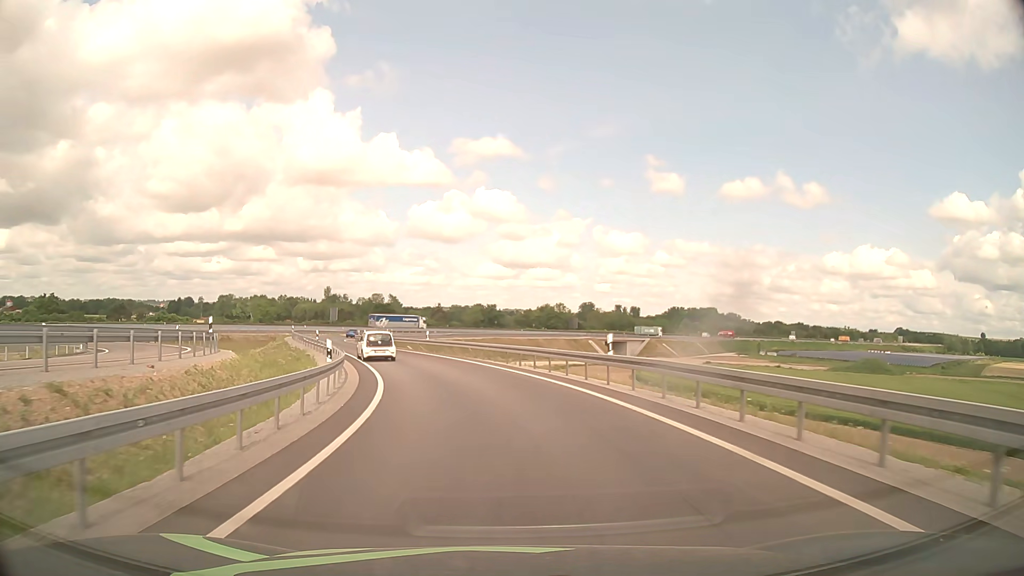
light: Day
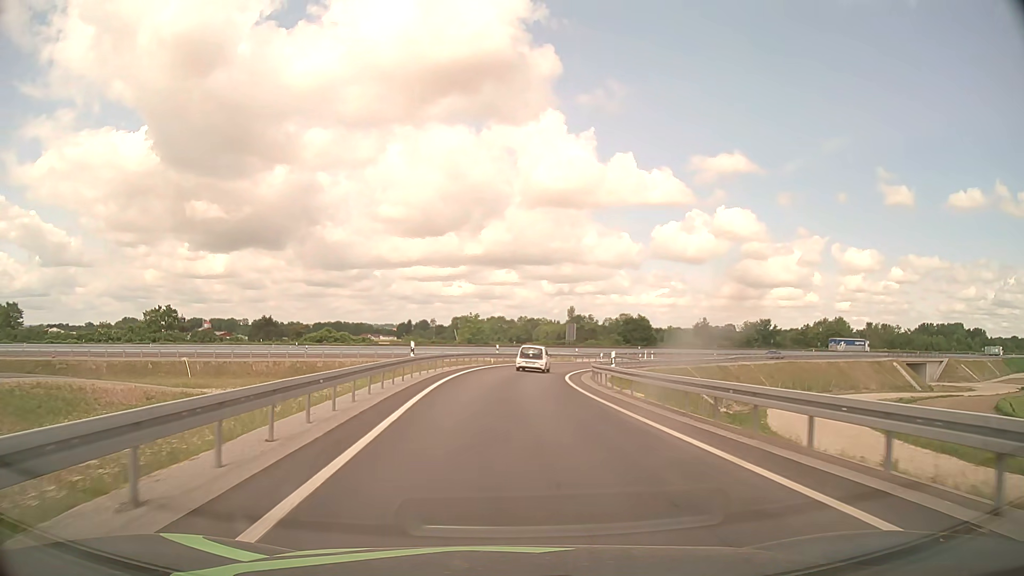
(-8.5, +43.6) m; -20°
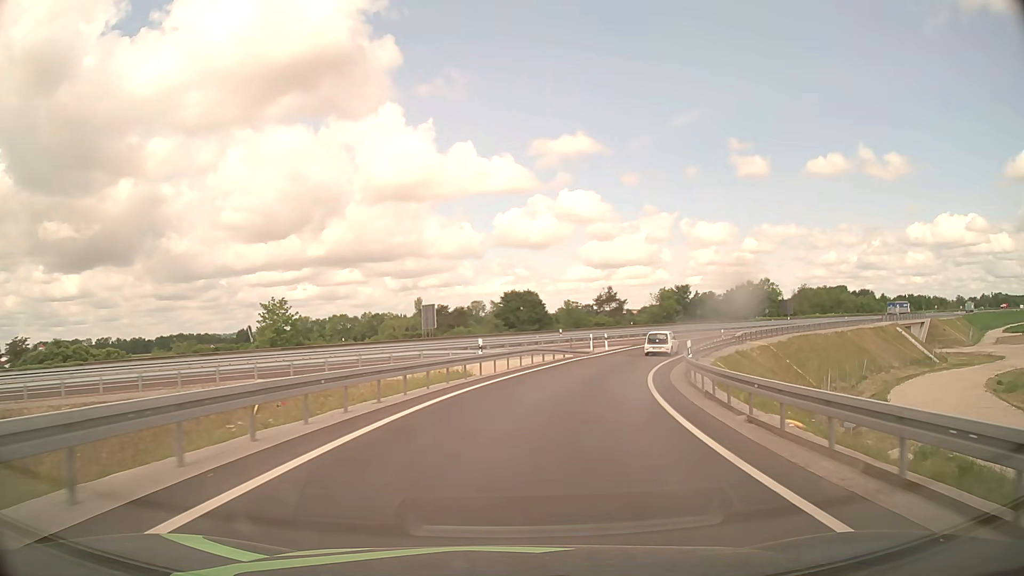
(+2.3, +47.7) m; +12°
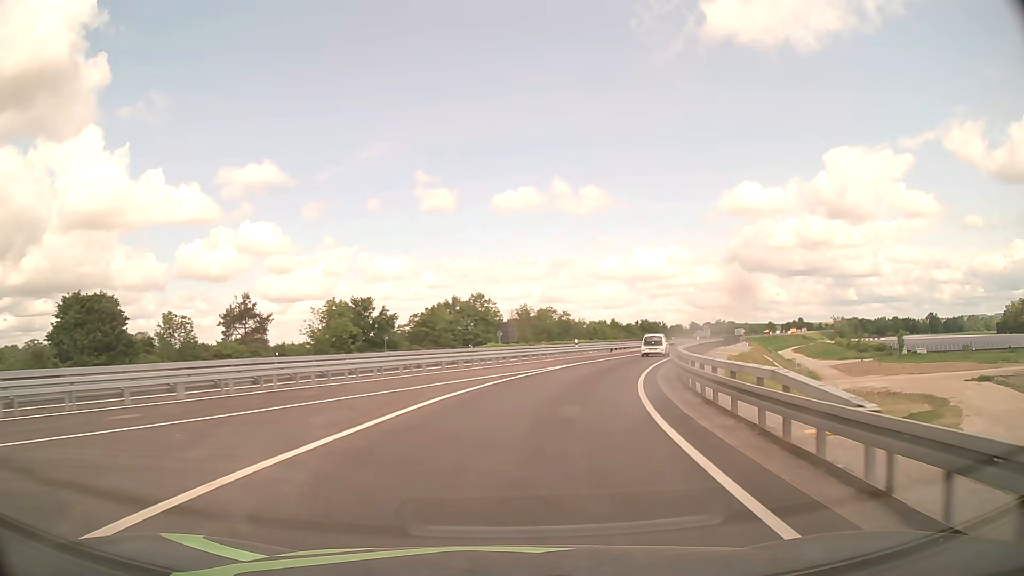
(+11.7, +47.7) m; +27°
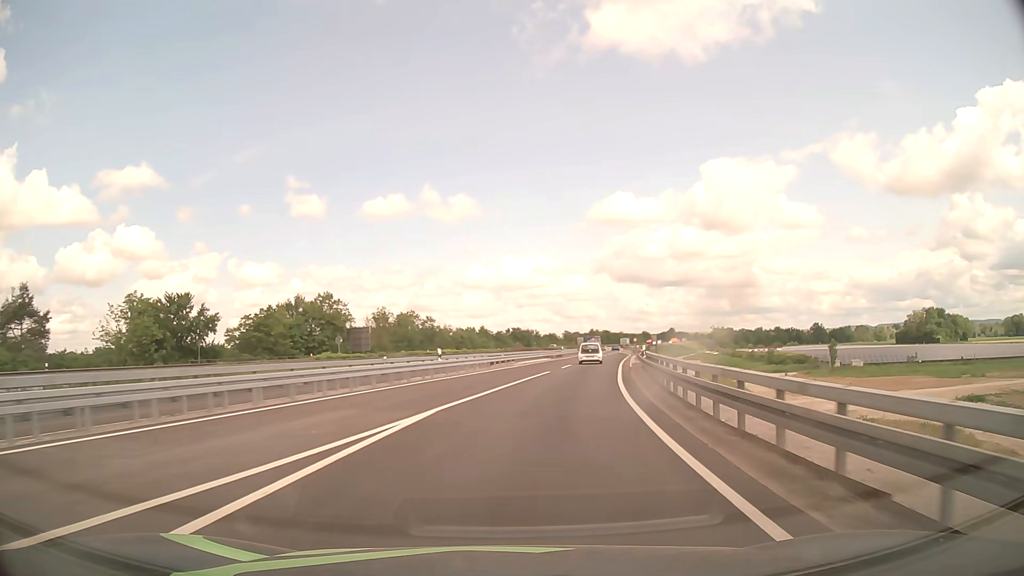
(+2.1, +20.6) m; +11°
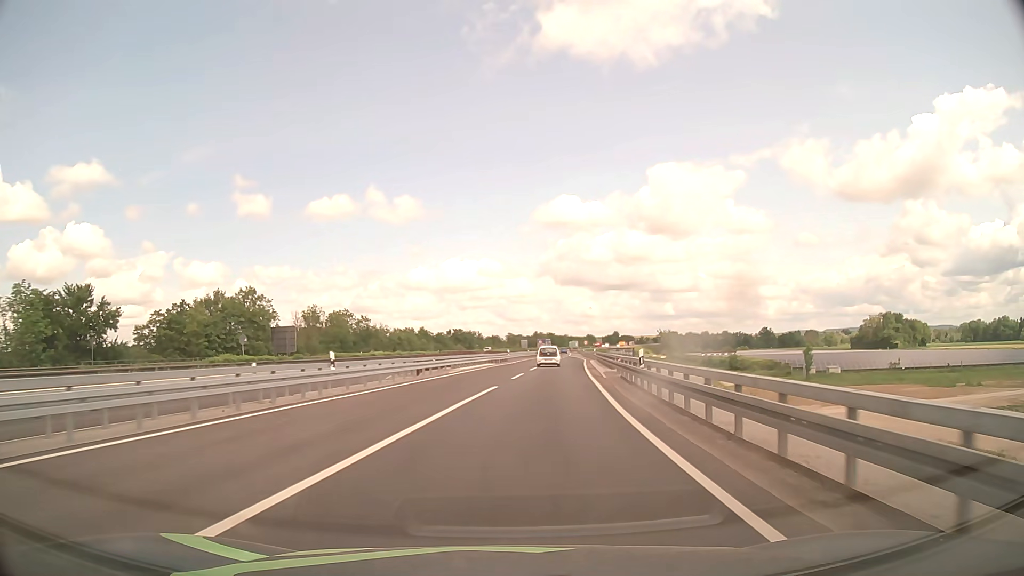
(+0.5, +10.6) m; +5°
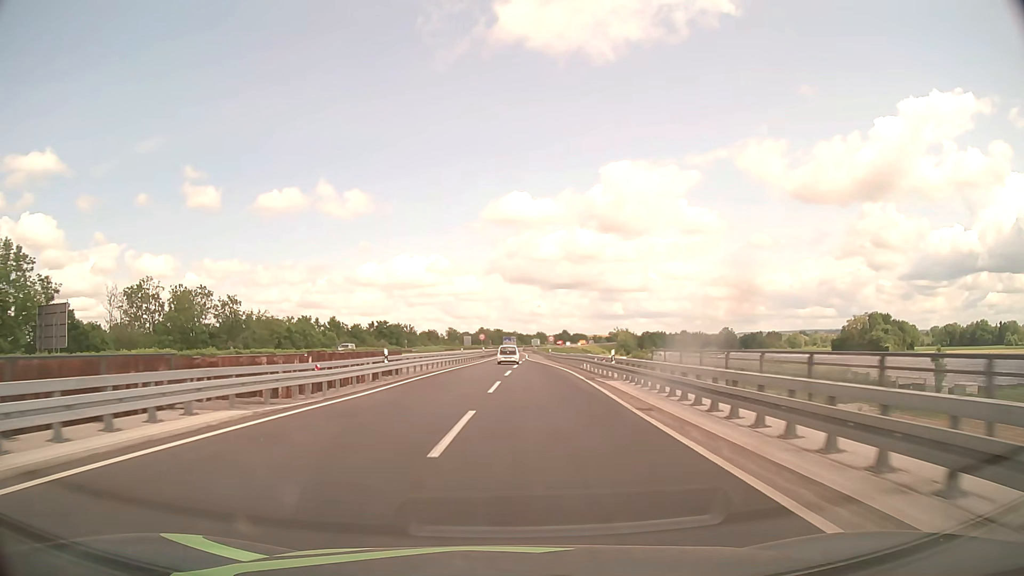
(+3.2, +45.1) m; +5°
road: motorway_link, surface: asphalt
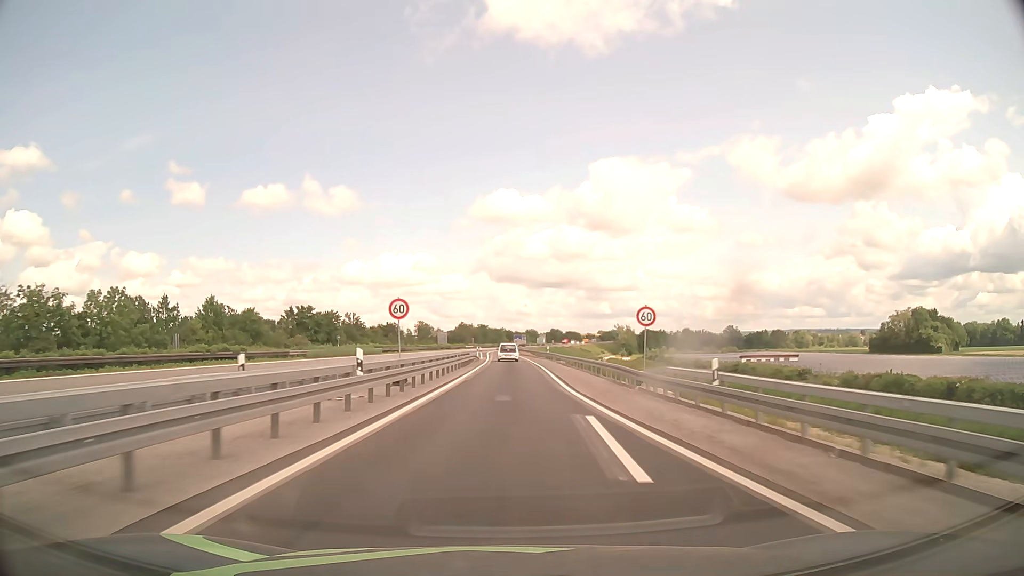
(+0.1, +62.1) m; +1°
(0, +10) (0, +20) (0, +30) (0, +40) (0, +50) (0, +60) (0, +70) (-1, +80) (-1, +90) (-1, +100) m
